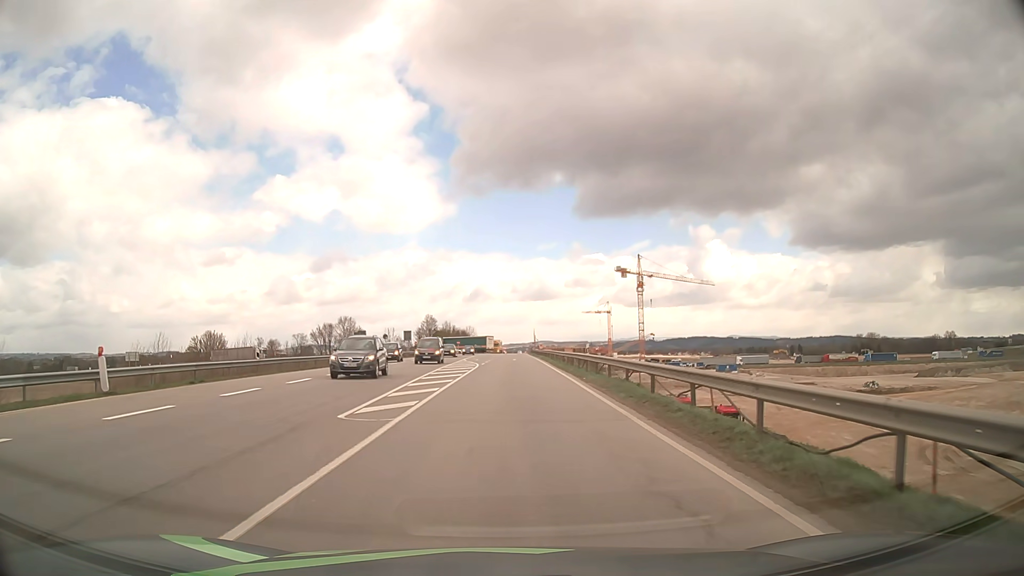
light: Day
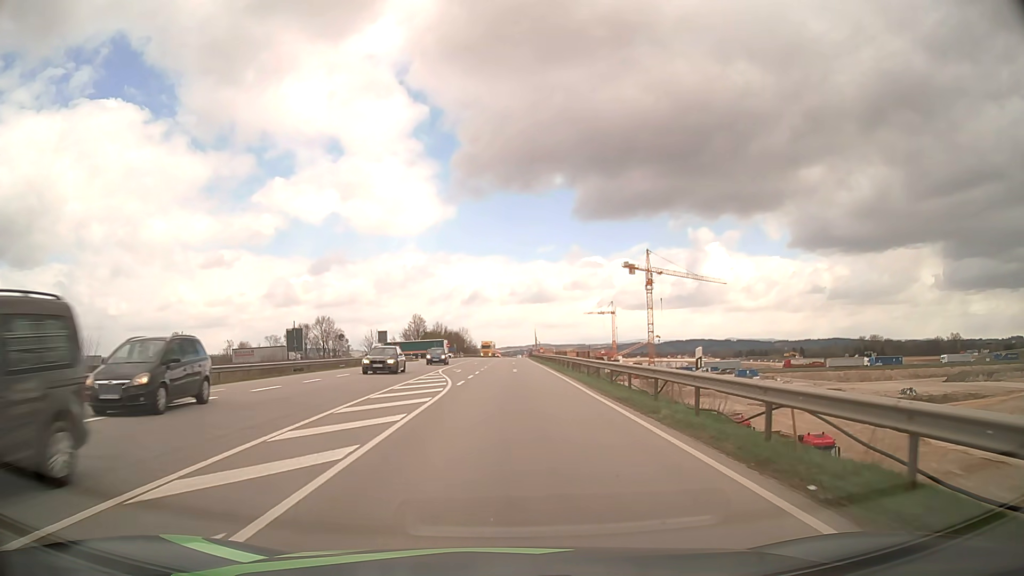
(+0.1, +20.2) m; 0°
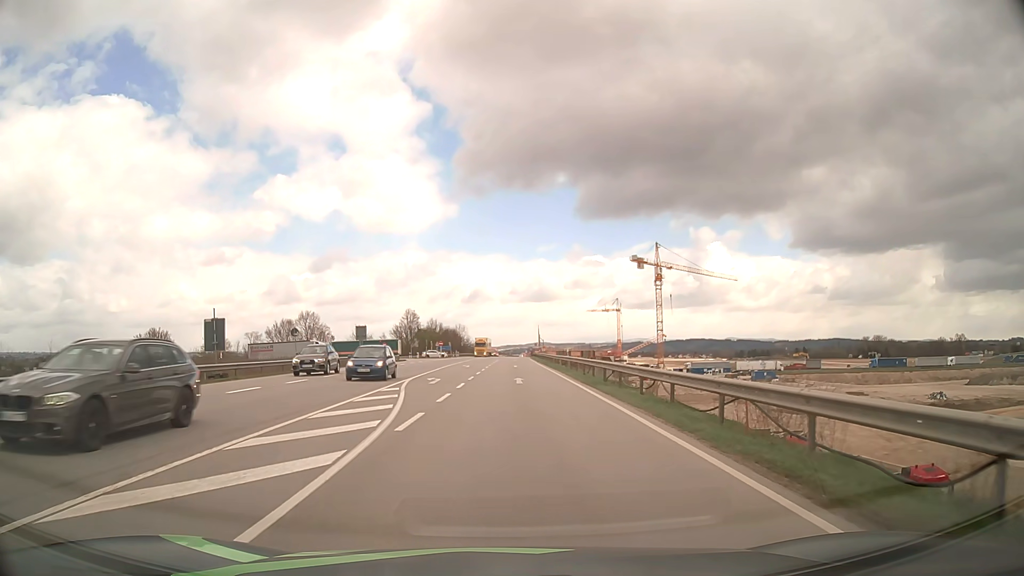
(0.0, +13.5) m; 0°
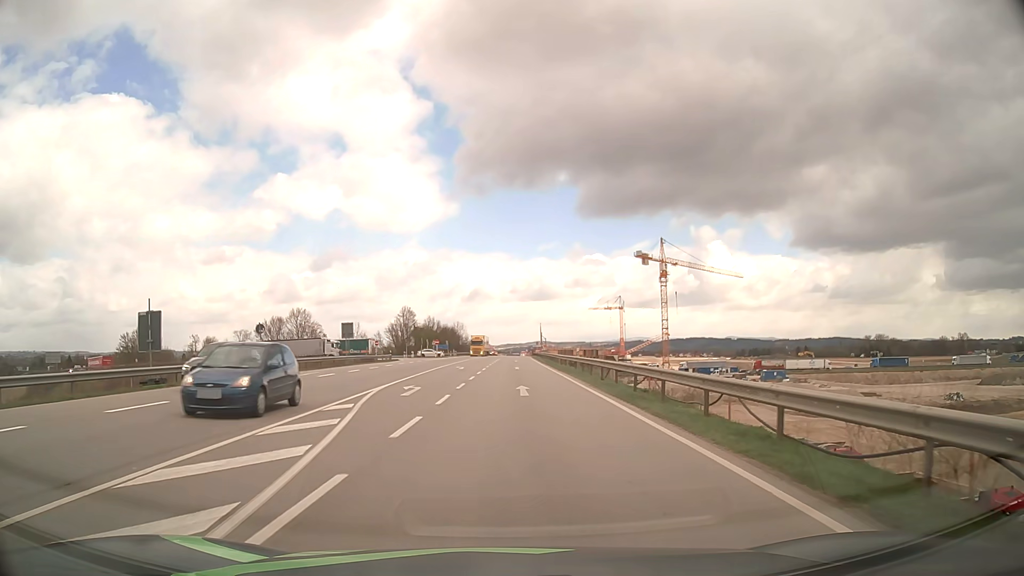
(0.0, +6.8) m; 0°
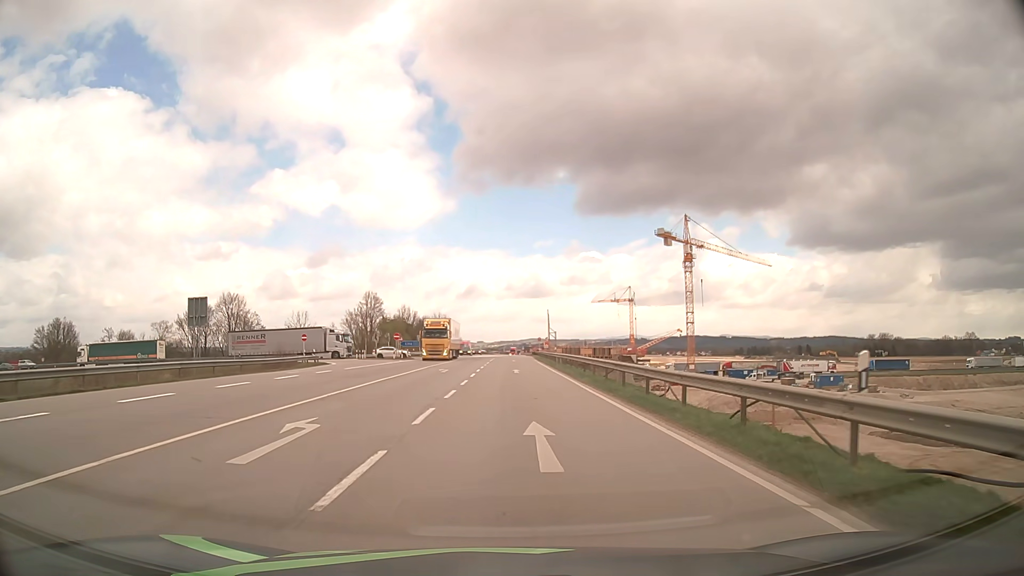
(+0.1, +34.6) m; +1°
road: motorway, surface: asphalt
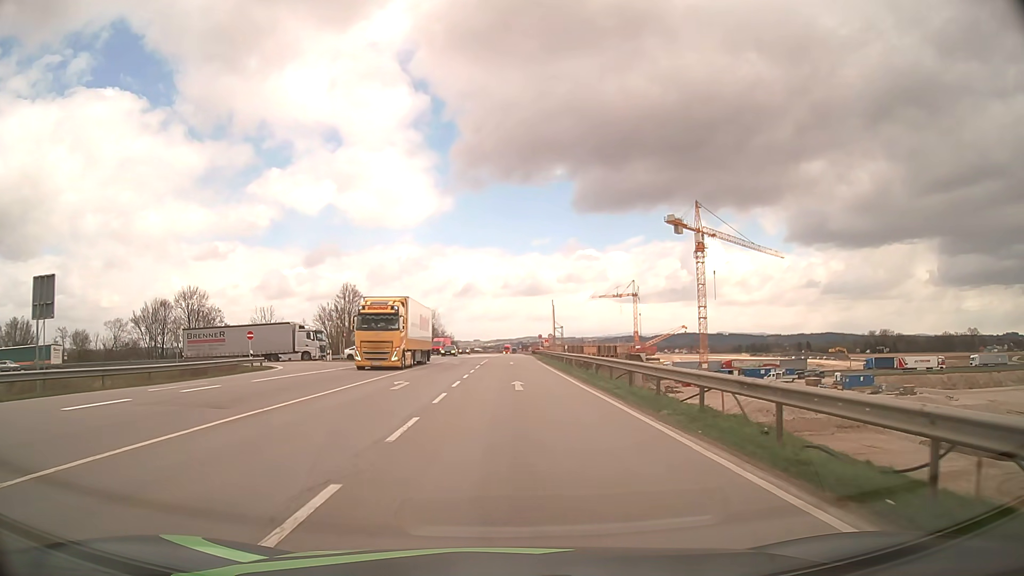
(0.0, +14.0) m; 0°
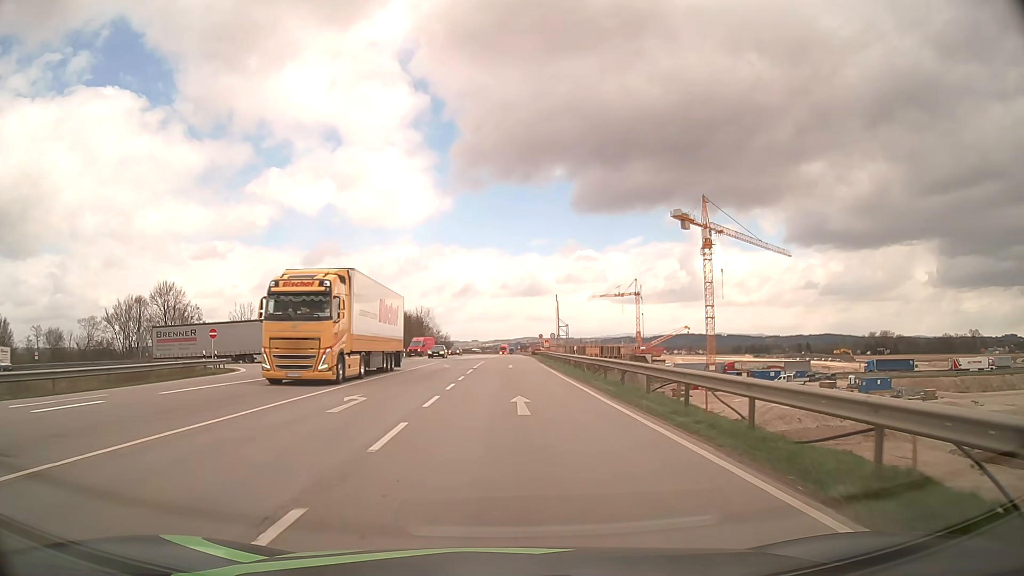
(0.0, +7.1) m; 0°
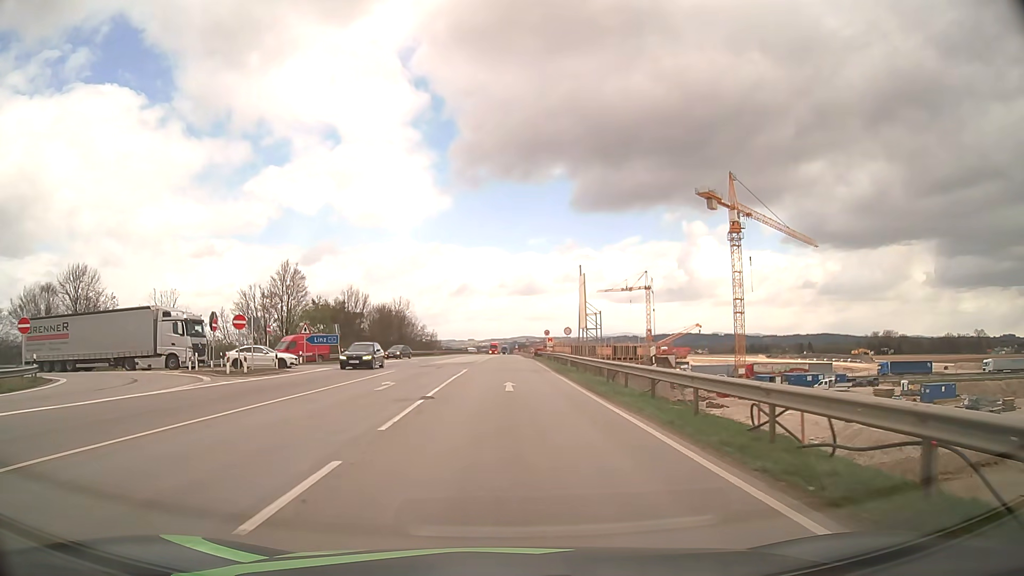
(0.0, +21.3) m; 0°
(0, +10) (0, +20) (0, +30) (0, +40) (0, +50) (0, +60) (0, +70) (0, +80) (0, +90) (0, +100) m
